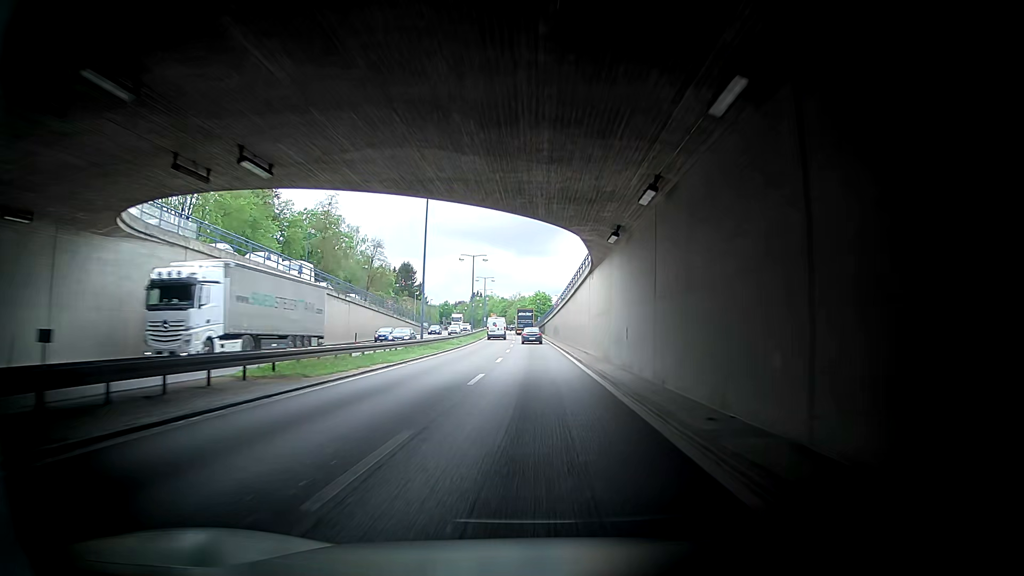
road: trunk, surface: asphalt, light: Day
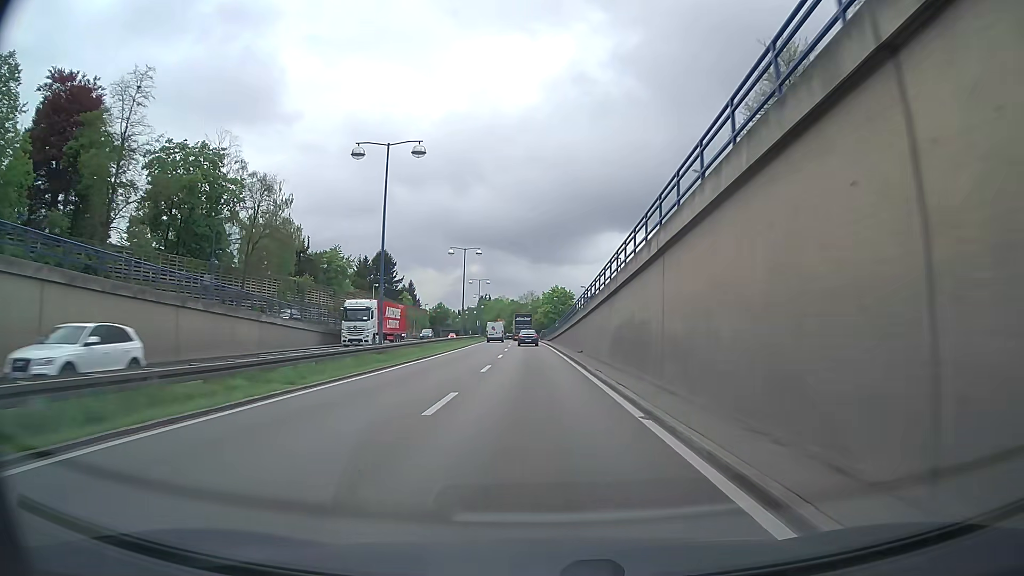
(-0.1, +54.5) m; -1°
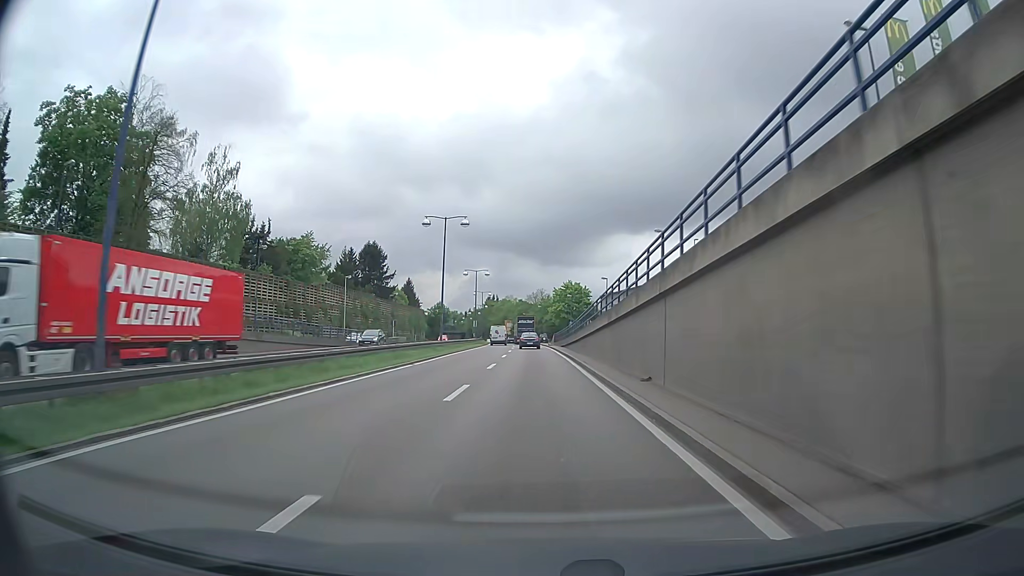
(-0.1, +21.7) m; -1°
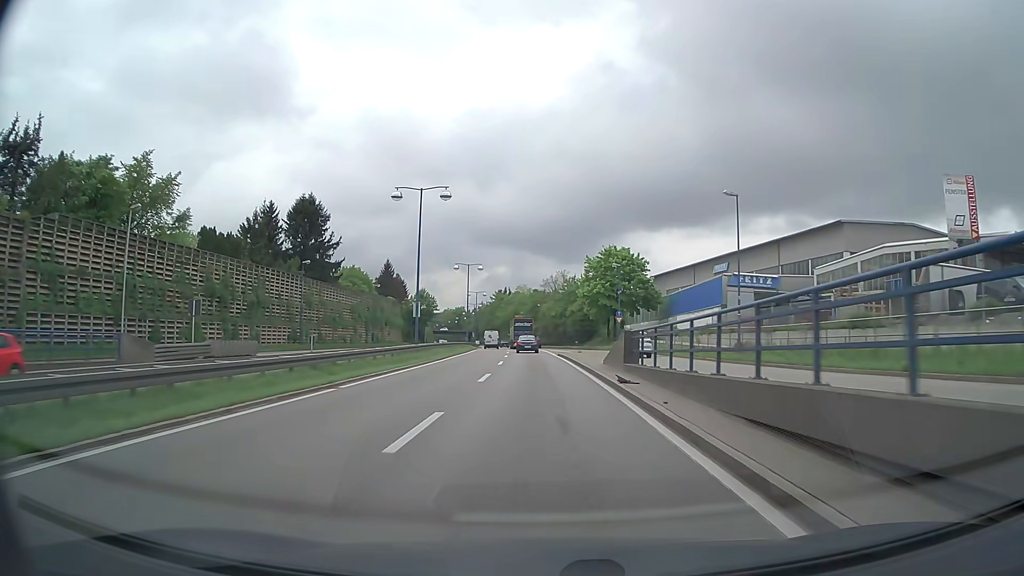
(-0.7, +54.3) m; -1°
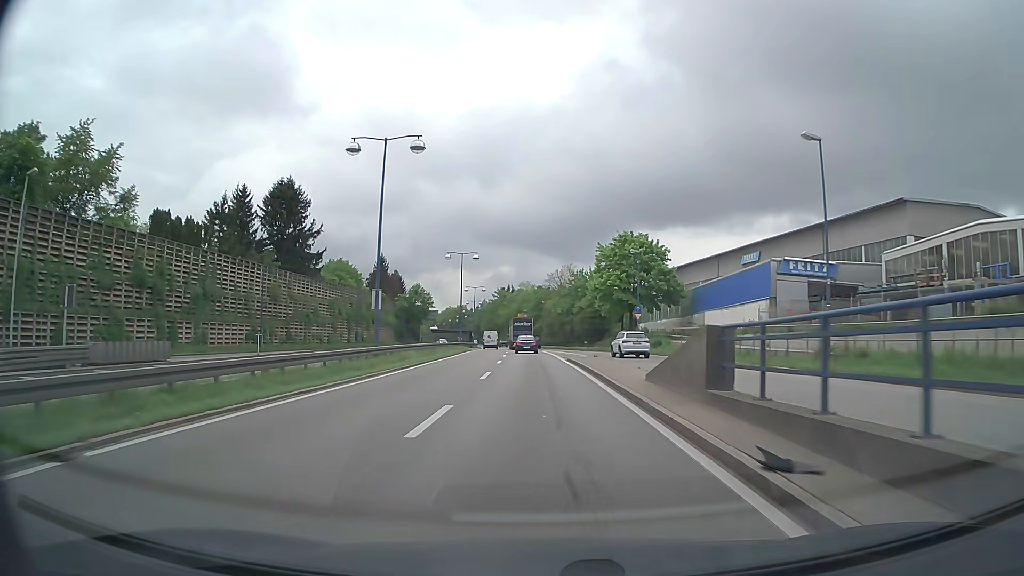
(0.0, +10.9) m; -1°
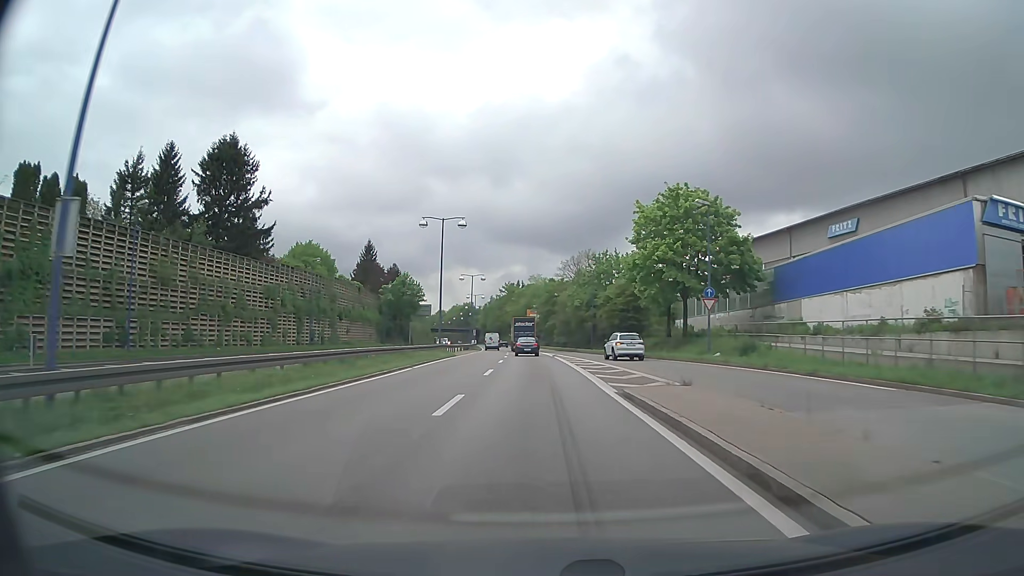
(-0.1, +21.7) m; -1°
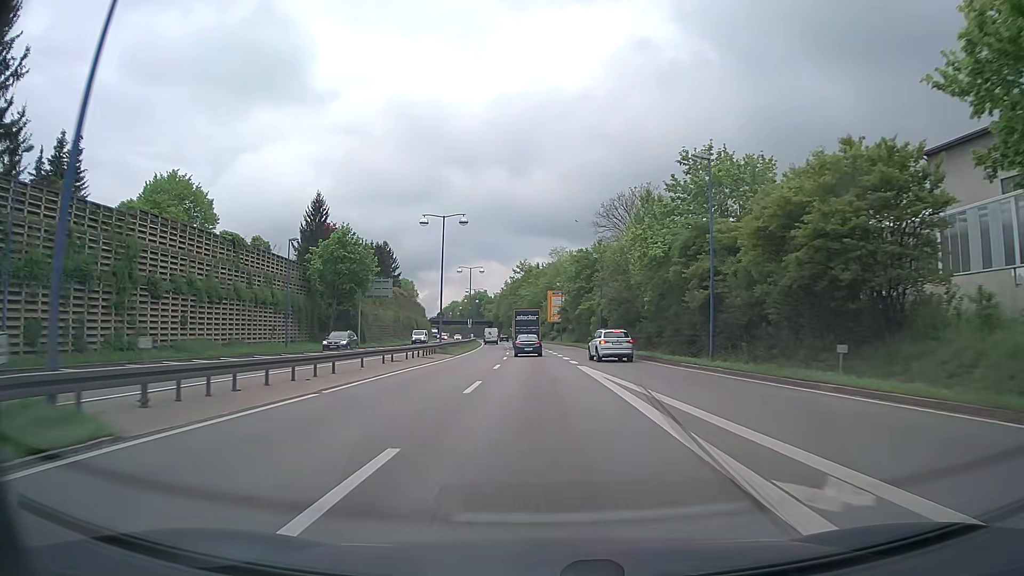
(-0.6, +43.7) m; -2°
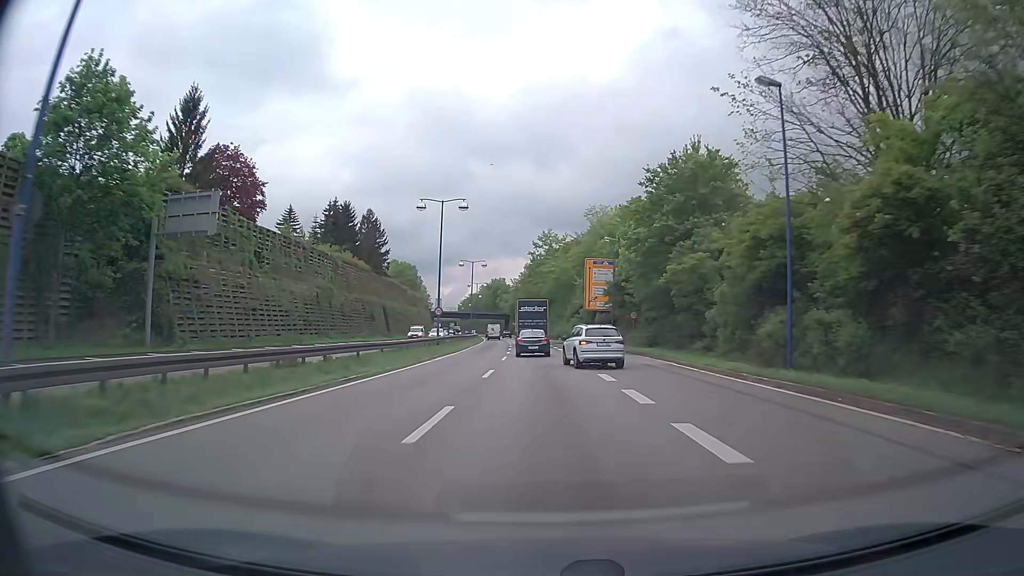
(-0.8, +44.0) m; -2°
(0, +10) (0, +20) (-1, +30) (-1, +40) (-1, +50) (-2, +60) (-2, +70) (-3, +80) (-4, +90) (-5, +100) m
